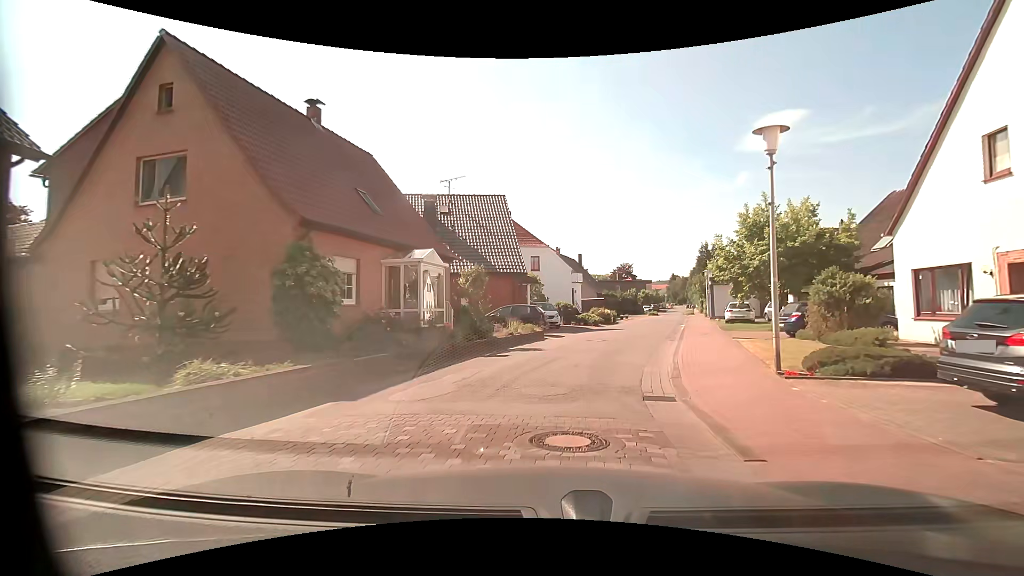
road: residential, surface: asphalt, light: Day
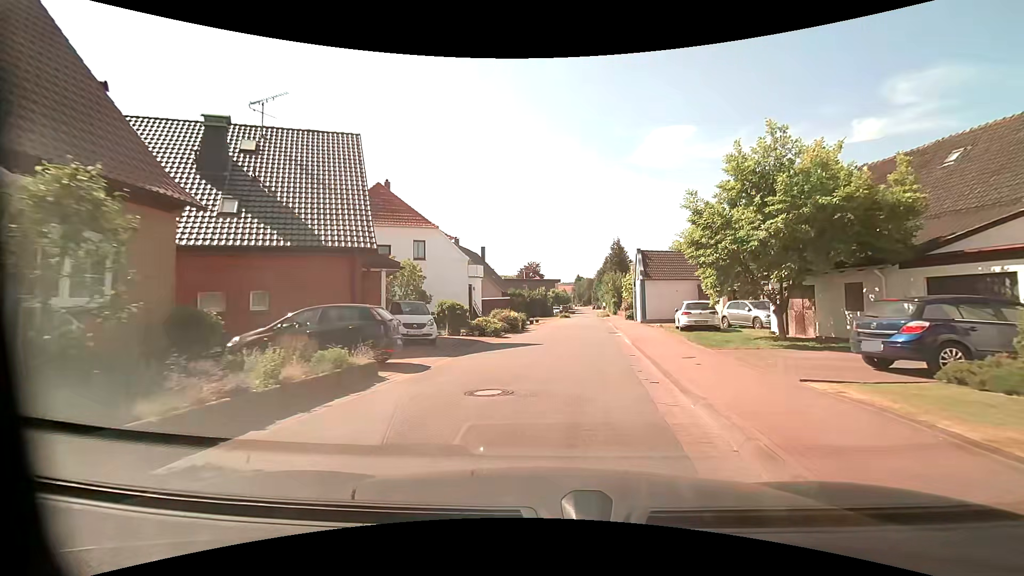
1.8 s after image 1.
(+1.0, +12.0) m; +9°
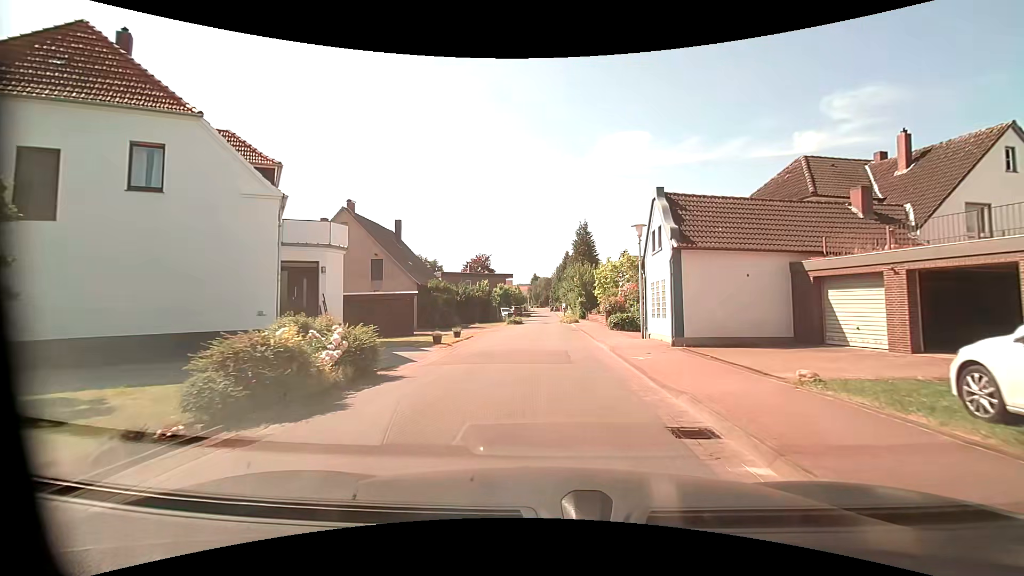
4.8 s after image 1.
(+1.5, +20.7) m; +6°
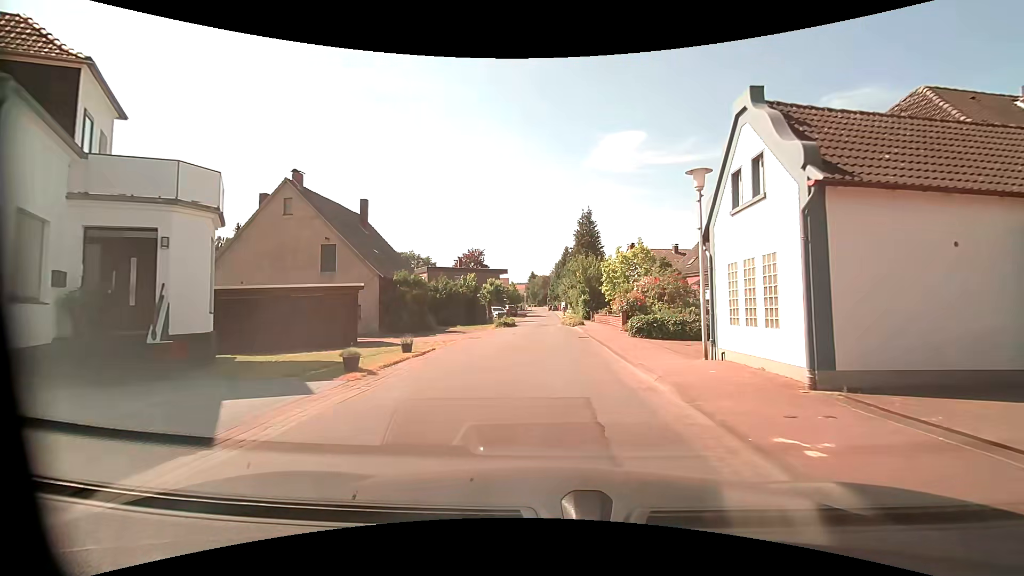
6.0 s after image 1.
(0.0, +8.4) m; 0°
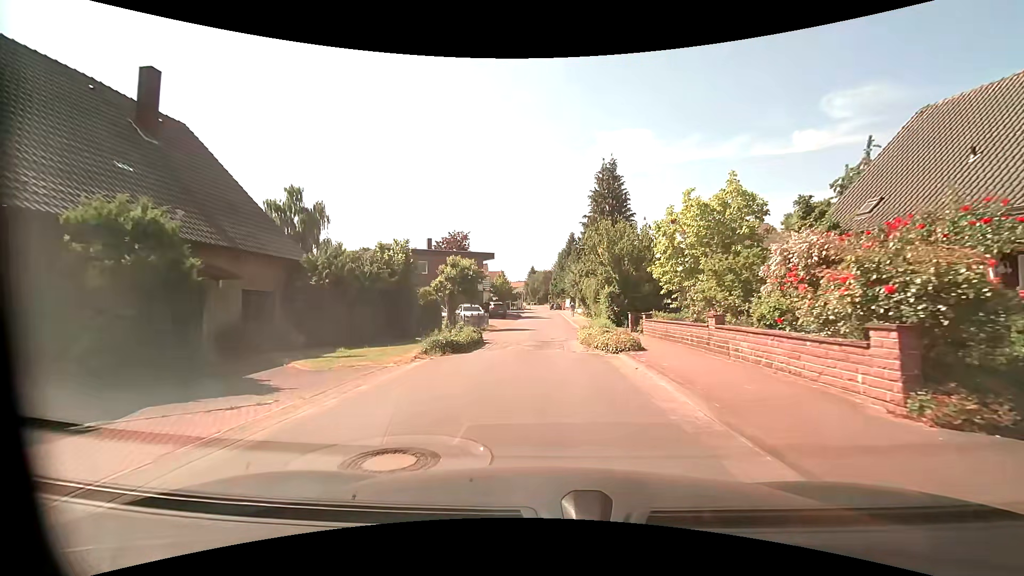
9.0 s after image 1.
(-0.2, +21.2) m; 0°
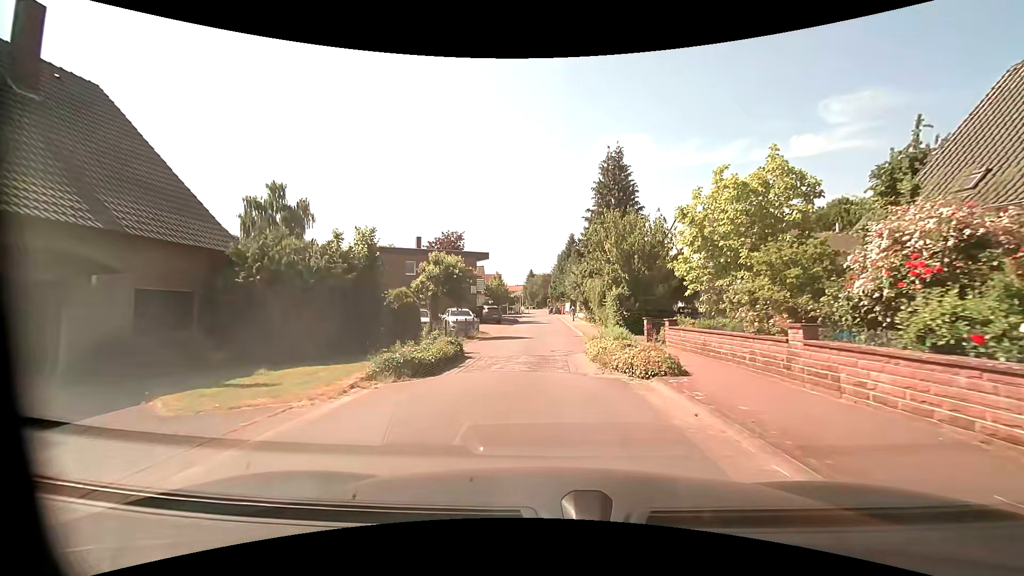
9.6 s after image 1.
(0.0, +4.3) m; -1°
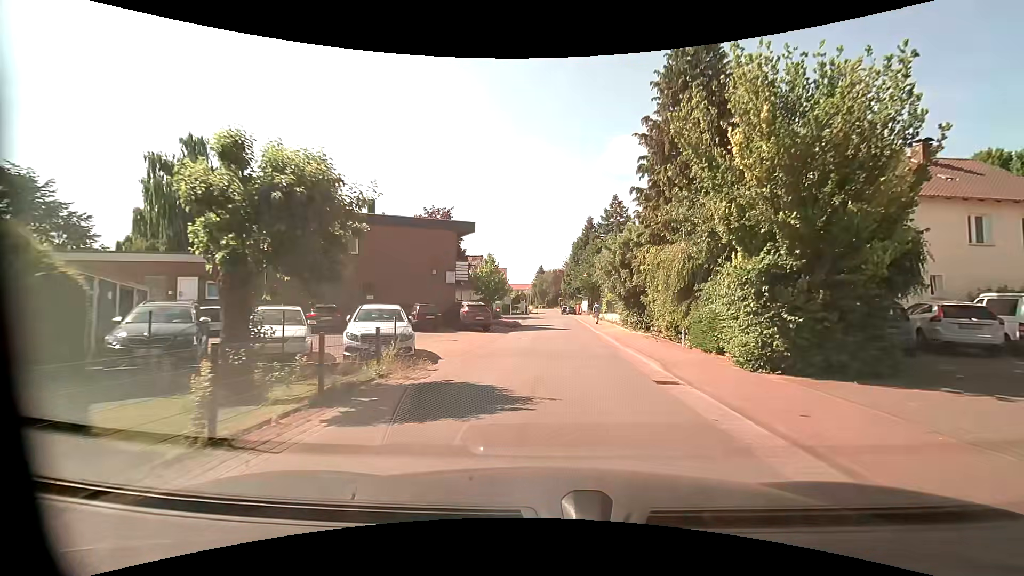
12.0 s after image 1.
(-0.1, +17.5) m; -2°
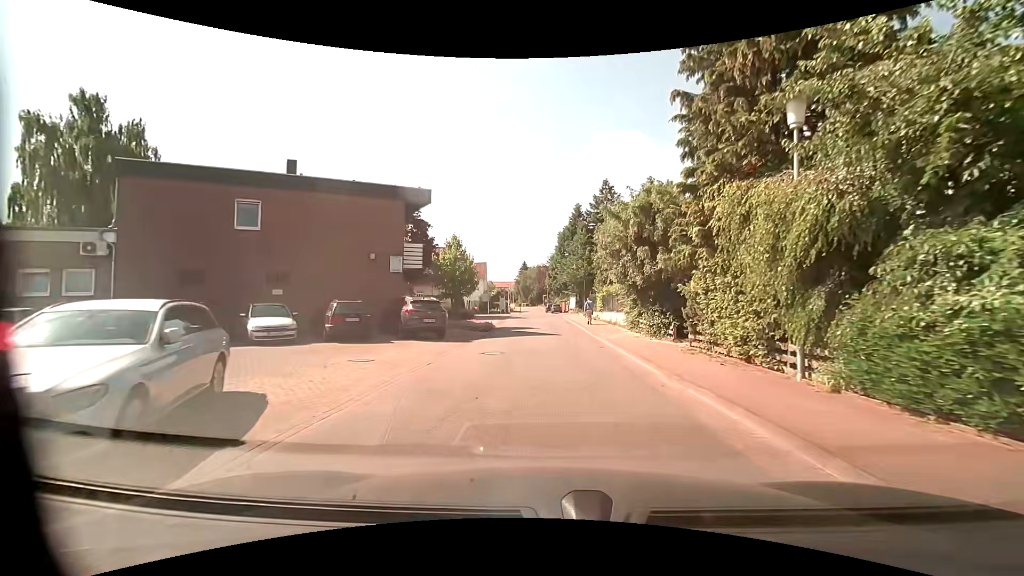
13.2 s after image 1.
(+0.3, +8.9) m; +3°
(0, +10) (0, +20) (0, +30) (0, +40) (0, +50) (-5, +58) (-15, +58) (-24, +55) (-33, +50) (-42, +47) m
